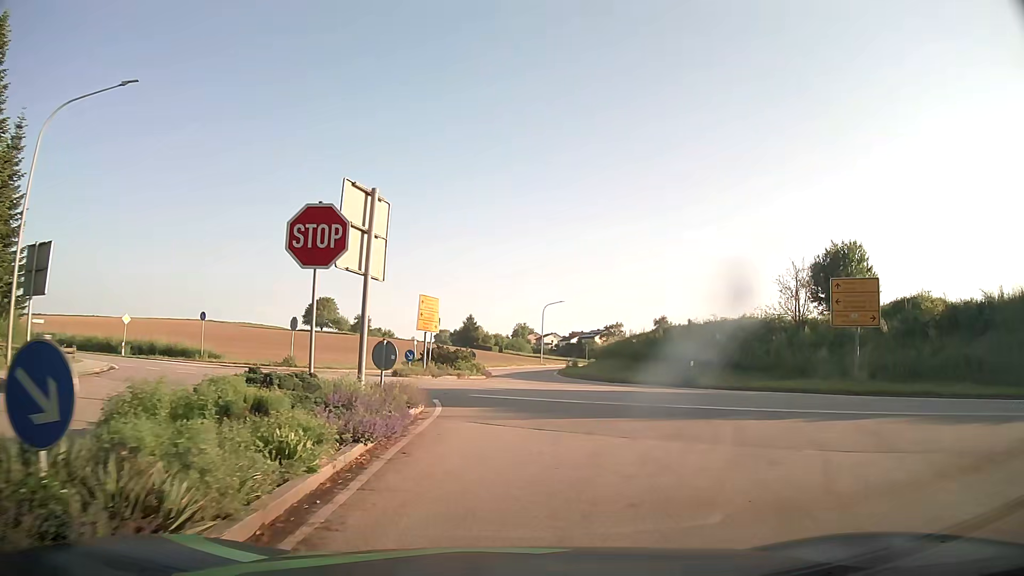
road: tertiary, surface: asphalt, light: Day
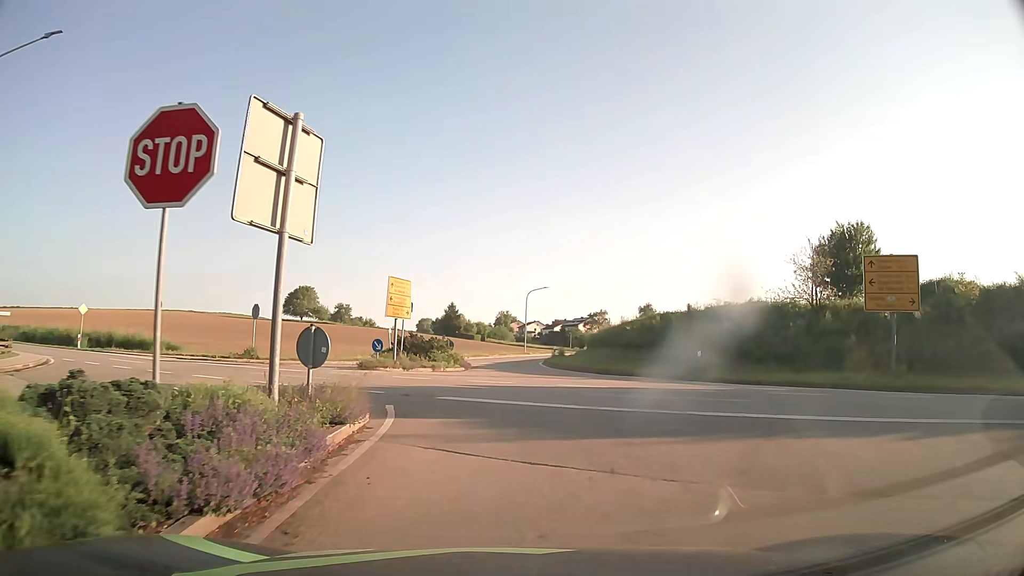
(0.0, +3.7) m; +1°
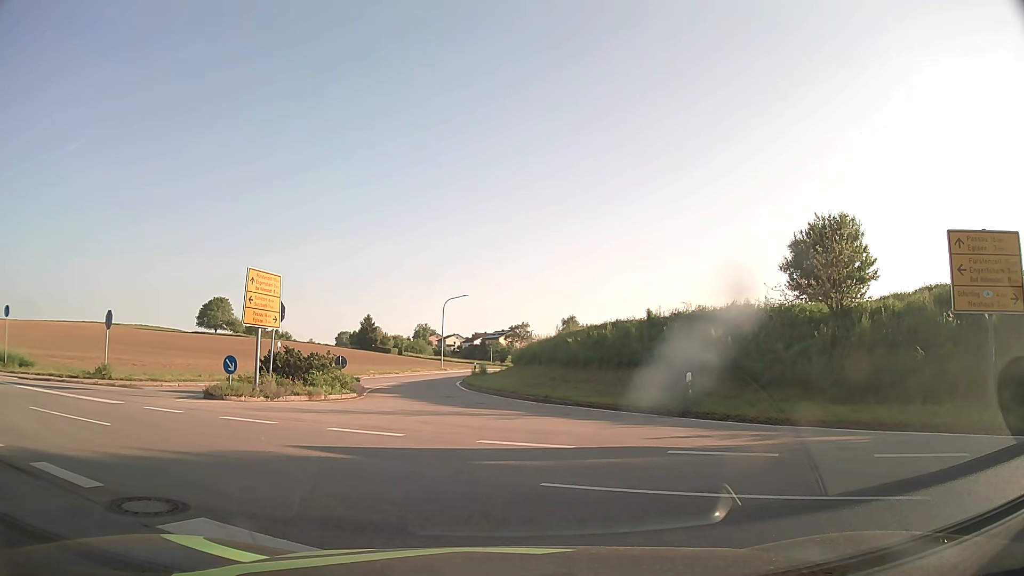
(+0.3, +8.0) m; +6°
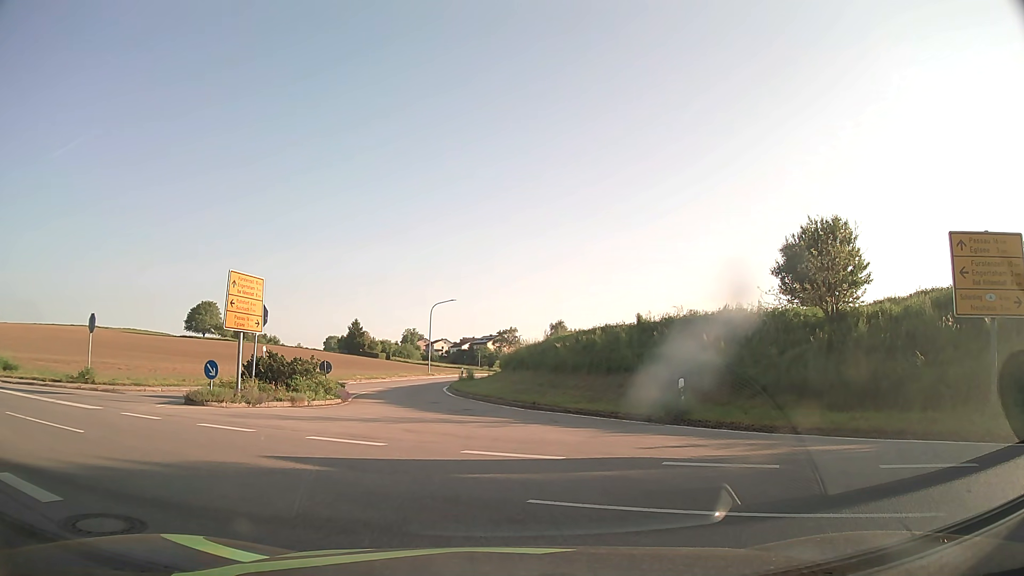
(0.0, +0.5) m; 0°
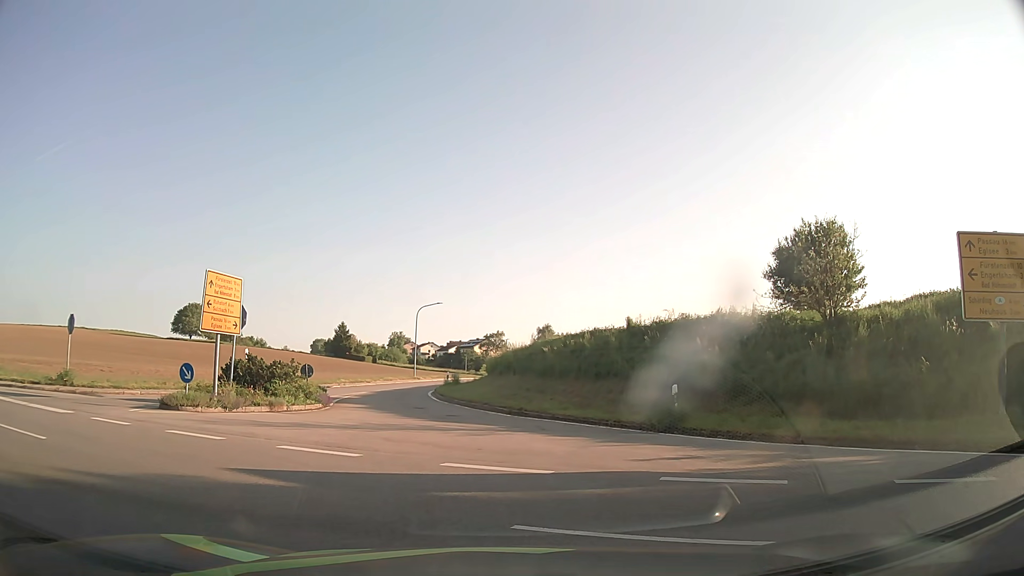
(0.0, +0.9) m; 0°
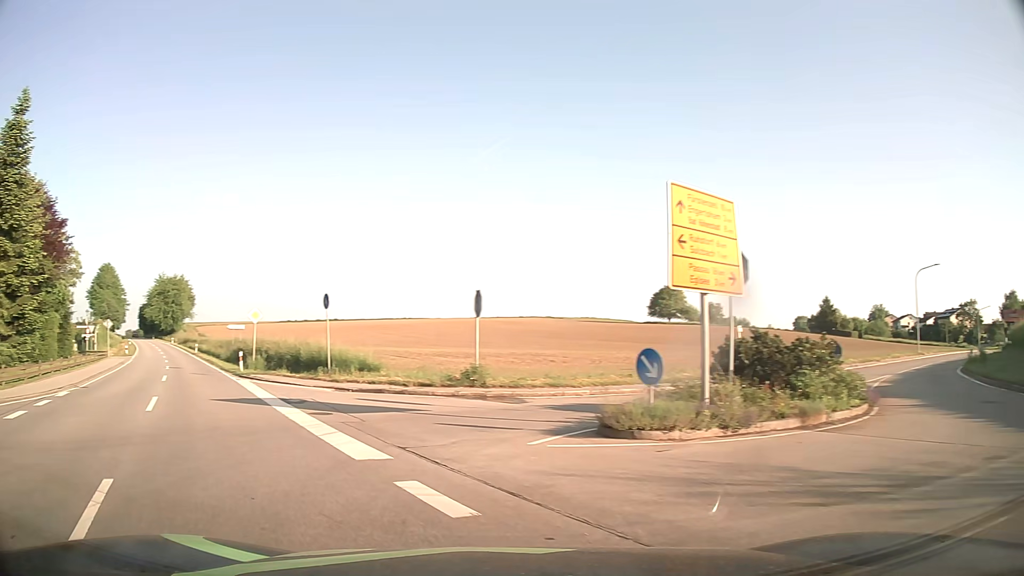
(-2.4, +9.6) m; -37°
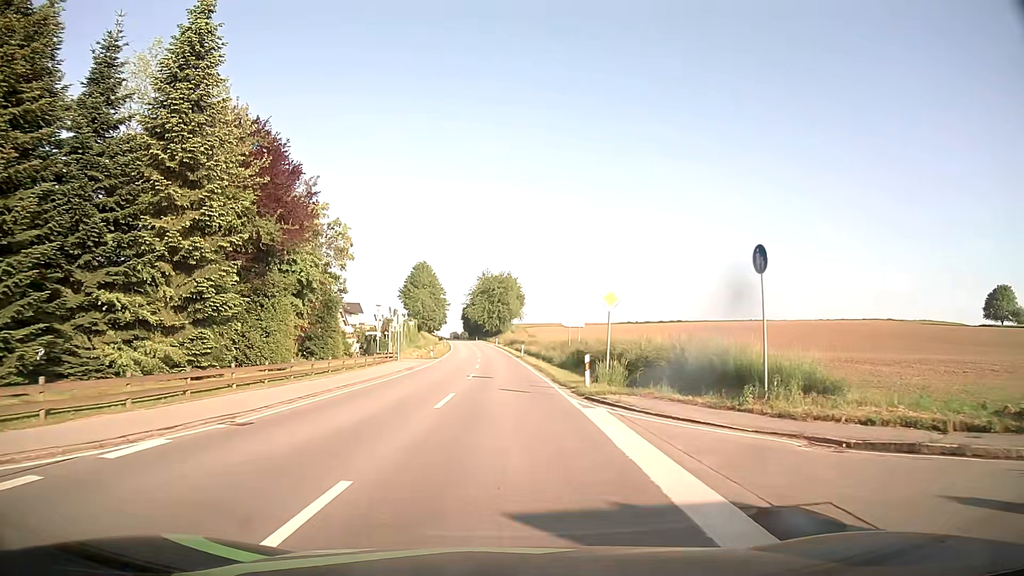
(-4.7, +12.4) m; -29°
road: secondary
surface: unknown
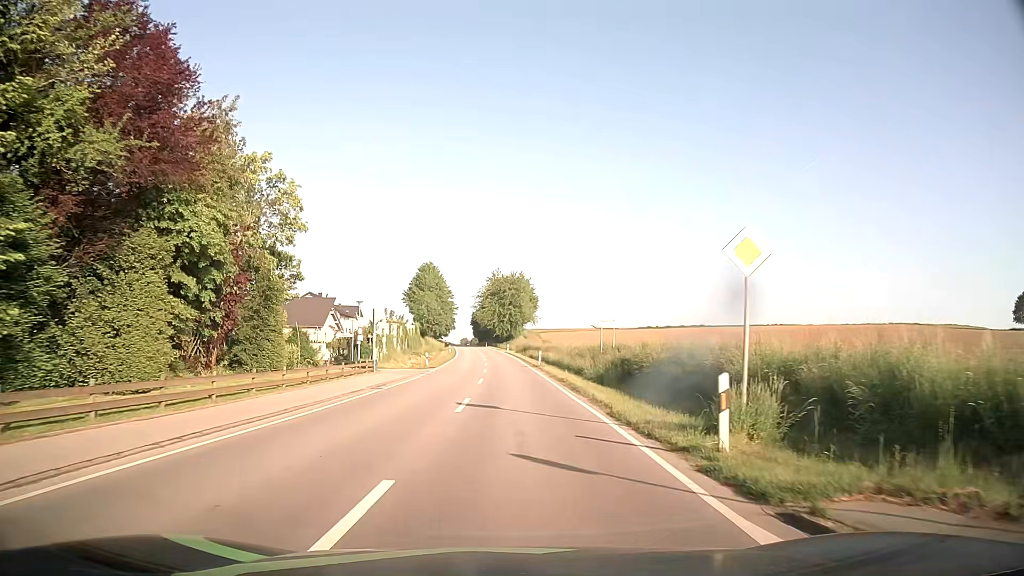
(-0.1, +12.1) m; -1°
(0, +10) (0, +20) (0, +30) (0, +40) (0, +50) (0, +60) (-1, +70) (-1, +80) (-2, +90) (-3, +100) m
